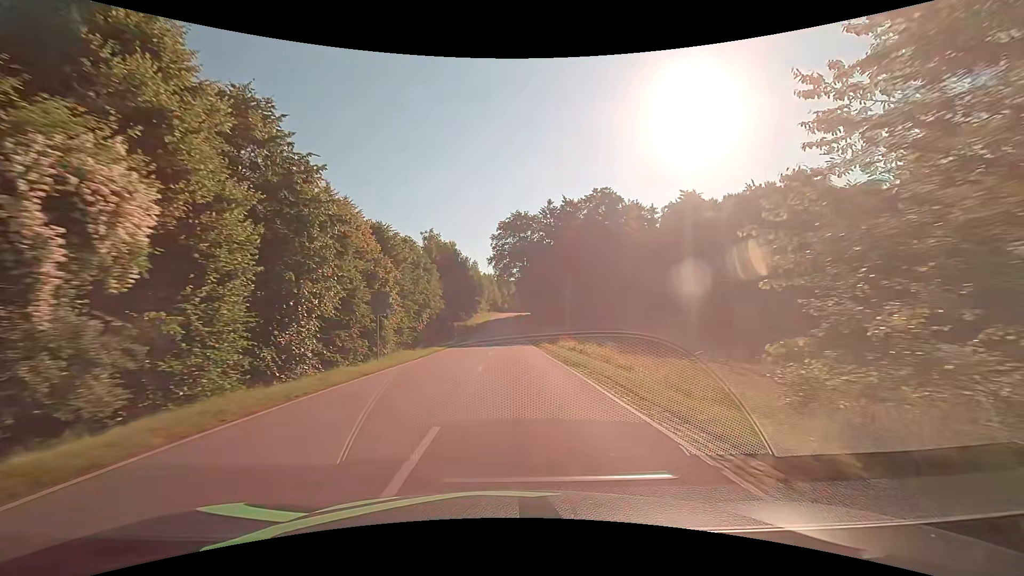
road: tertiary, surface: asphalt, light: Day
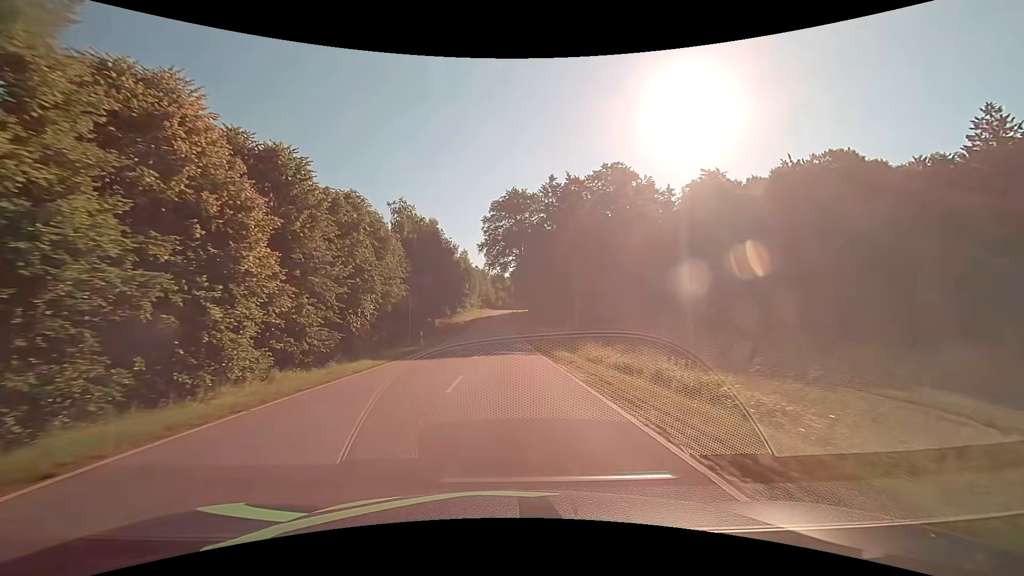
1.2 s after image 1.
(+0.2, +16.7) m; +1°
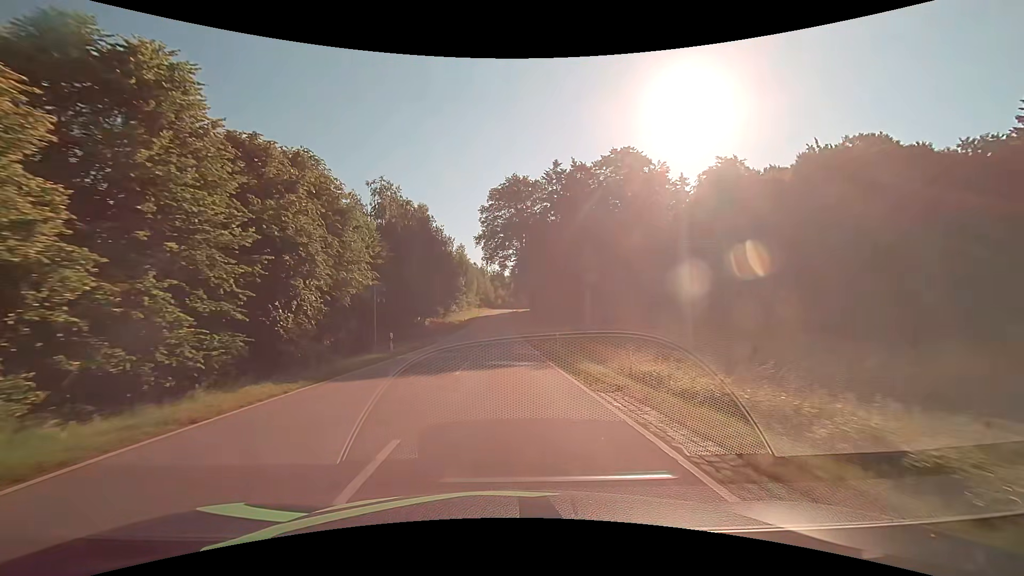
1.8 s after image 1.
(0.0, +8.4) m; 0°
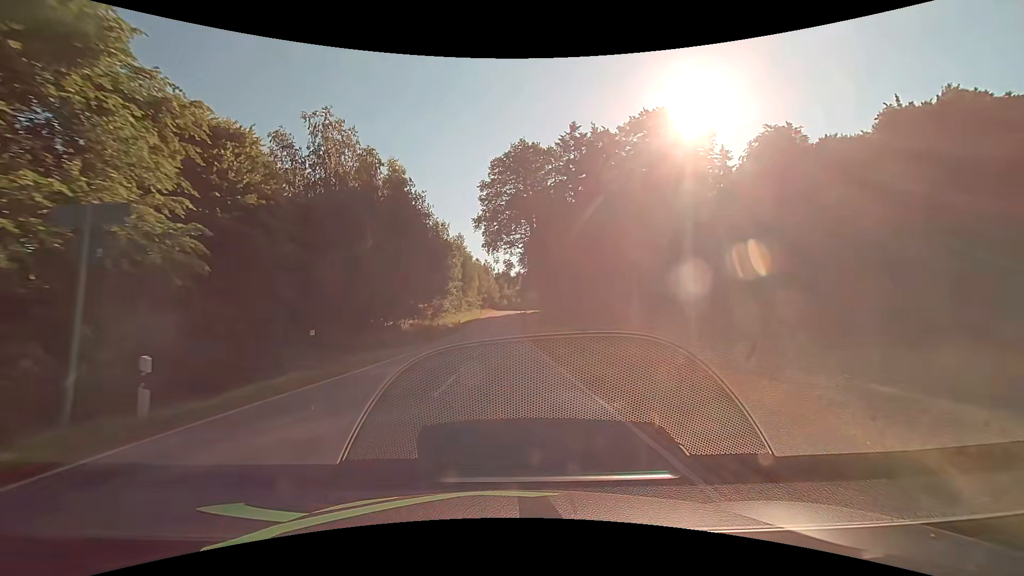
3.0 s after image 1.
(-0.1, +16.7) m; -1°
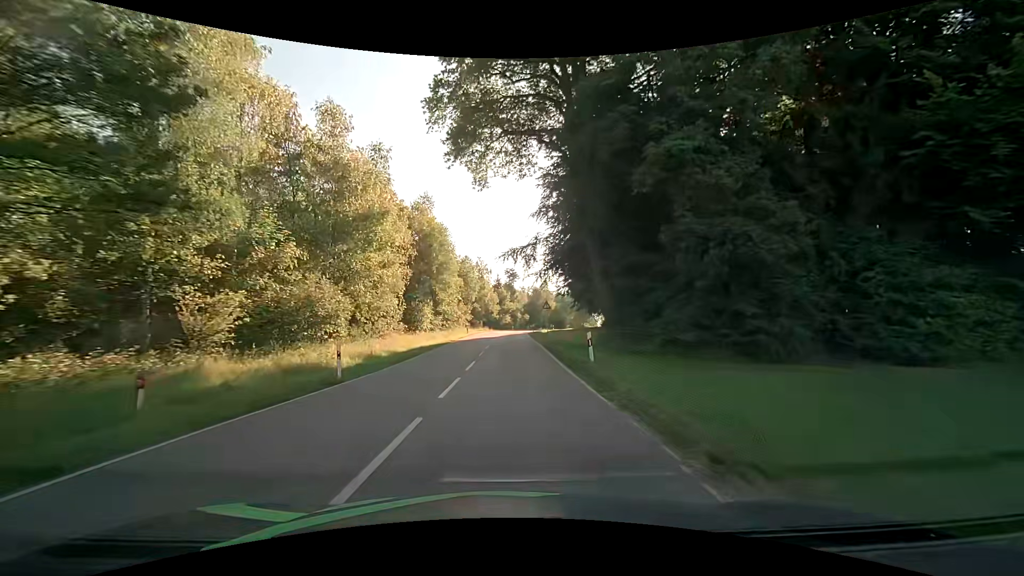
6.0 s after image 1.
(-0.1, +41.8) m; -1°
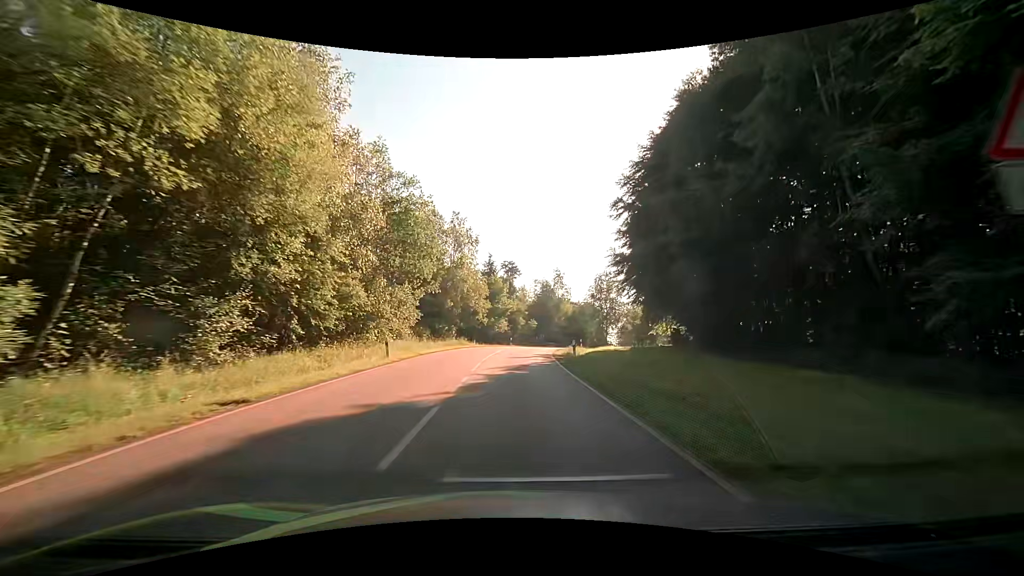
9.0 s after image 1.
(+0.1, +41.4) m; 0°
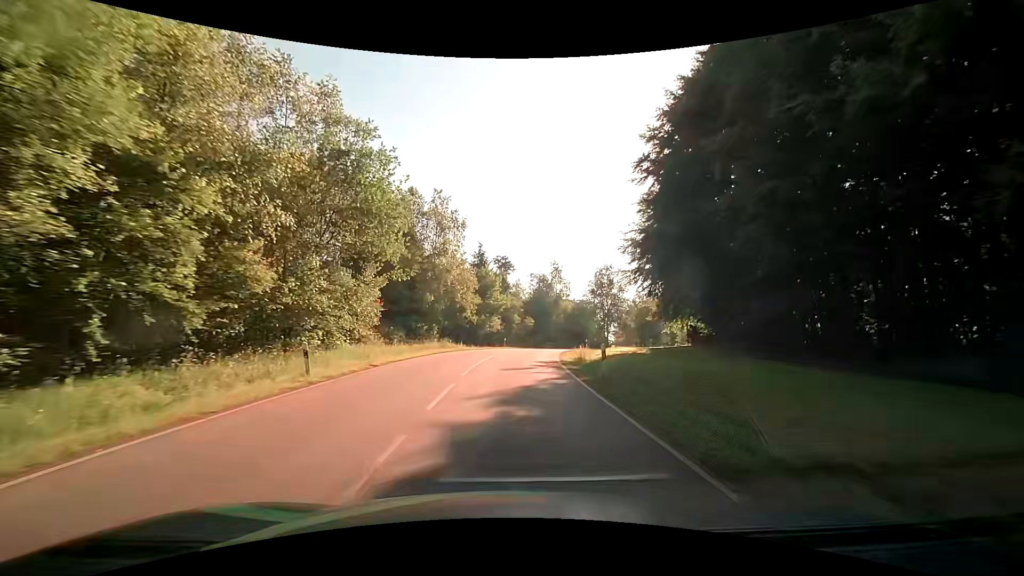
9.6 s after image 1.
(+0.1, +8.3) m; +1°
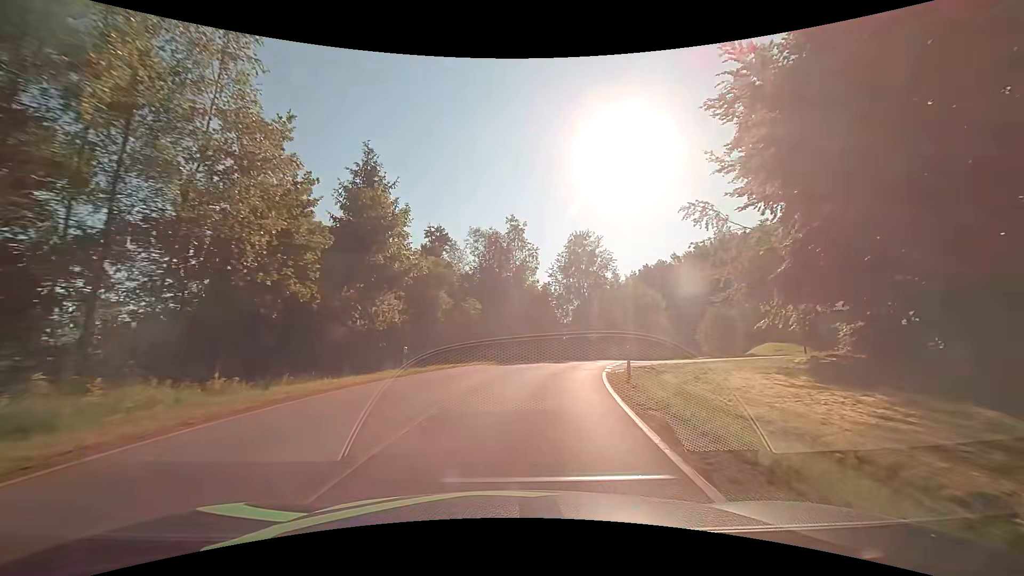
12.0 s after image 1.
(+1.2, +31.7) m; +6°
(0, +10) (+2, +20) (+4, +30) (+7, +39) (+11, +48) (+15, +57) (+20, +66) (+26, +74) (+32, +82) (+38, +90) m
